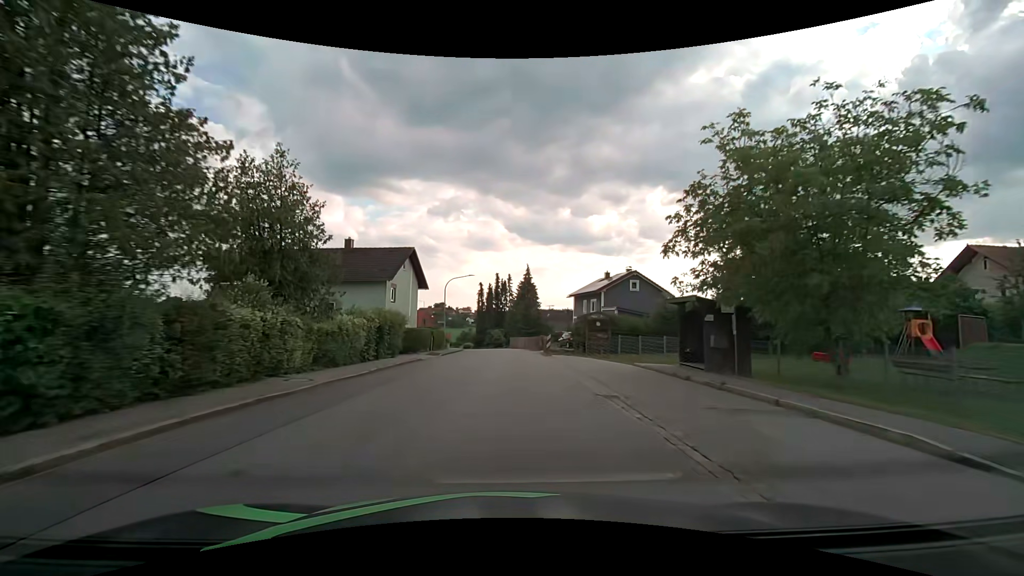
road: tertiary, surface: asphalt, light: Day
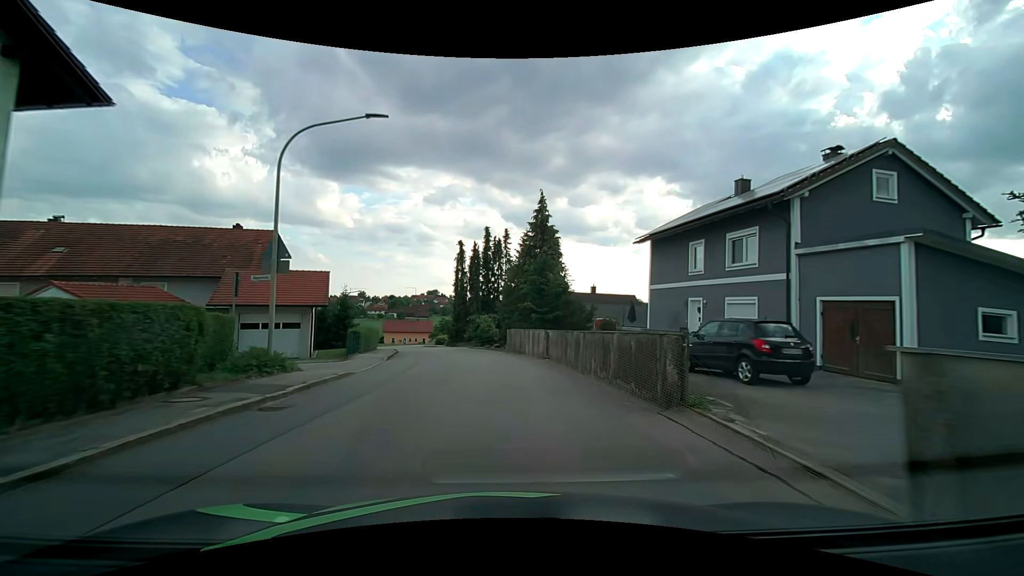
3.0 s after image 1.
(+0.2, +35.1) m; +1°
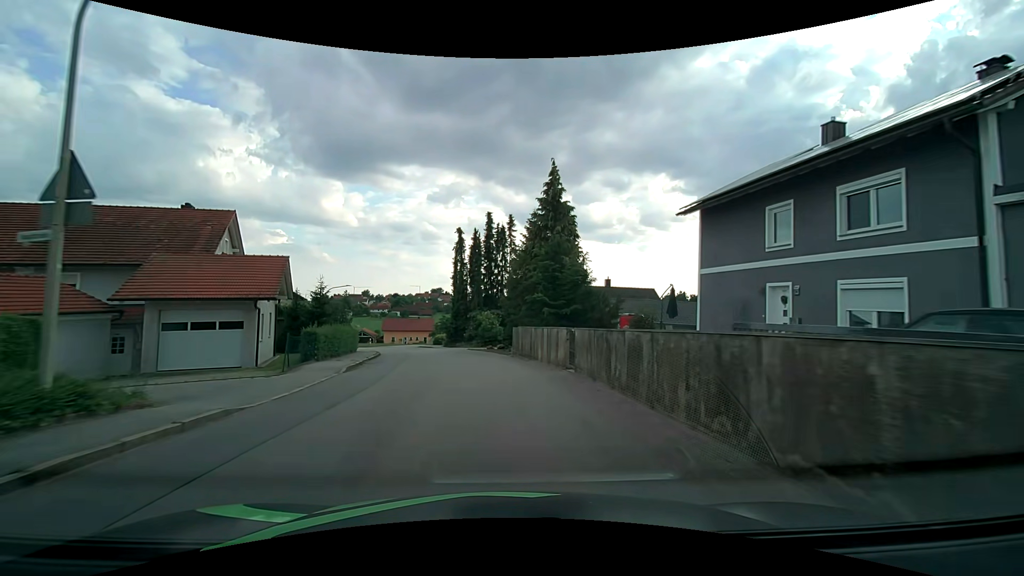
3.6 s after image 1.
(0.0, +6.7) m; -1°
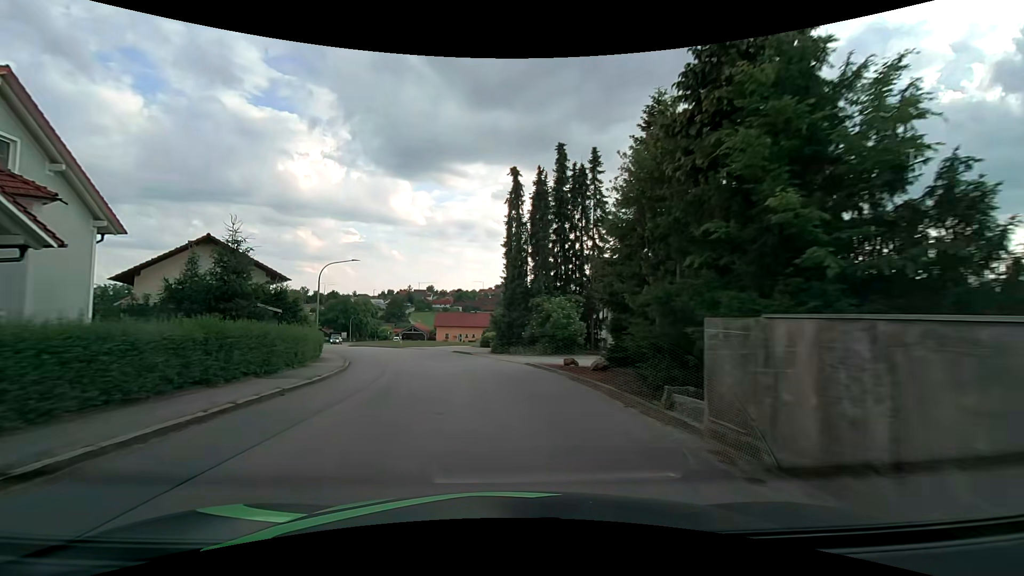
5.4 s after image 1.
(-1.1, +19.5) m; -7°
(0, +10) (-2, +20) (-4, +30) (-7, +39) (-11, +48) (-15, +57) (-19, +67) (-24, +76) (-28, +85) (-31, +94) m
